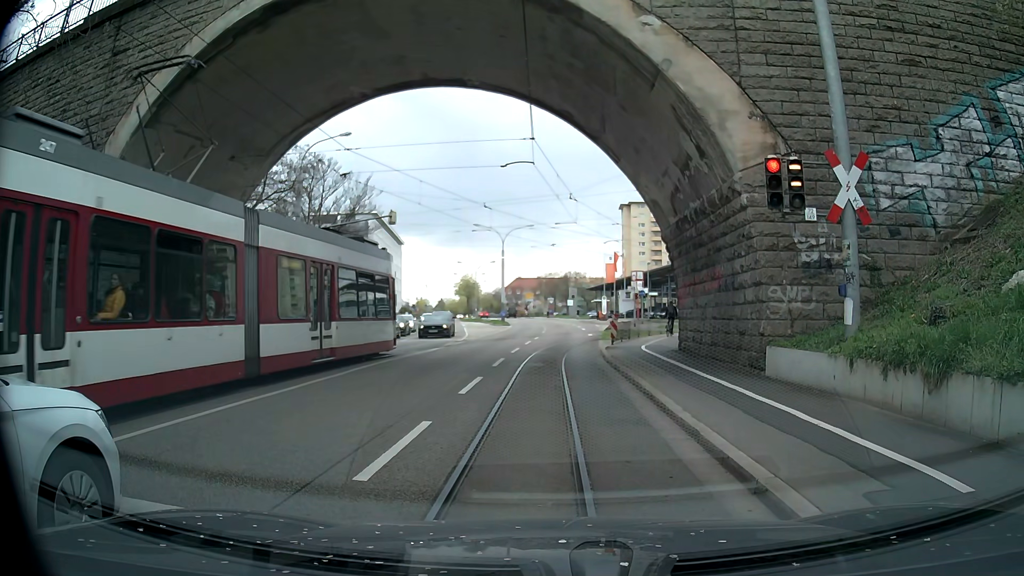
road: primary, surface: asphalt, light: Day
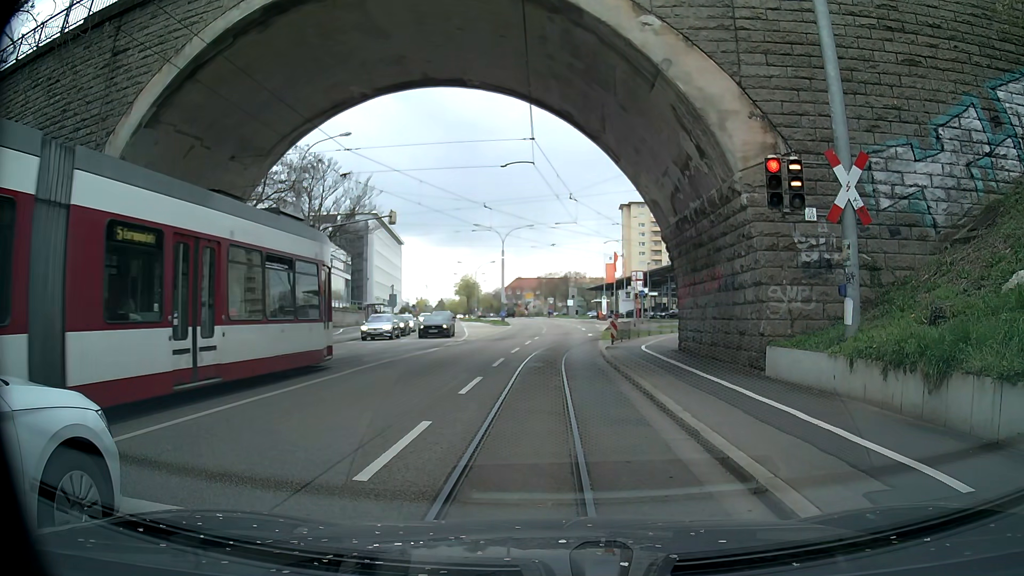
(0.0, 0.0) m; 0°
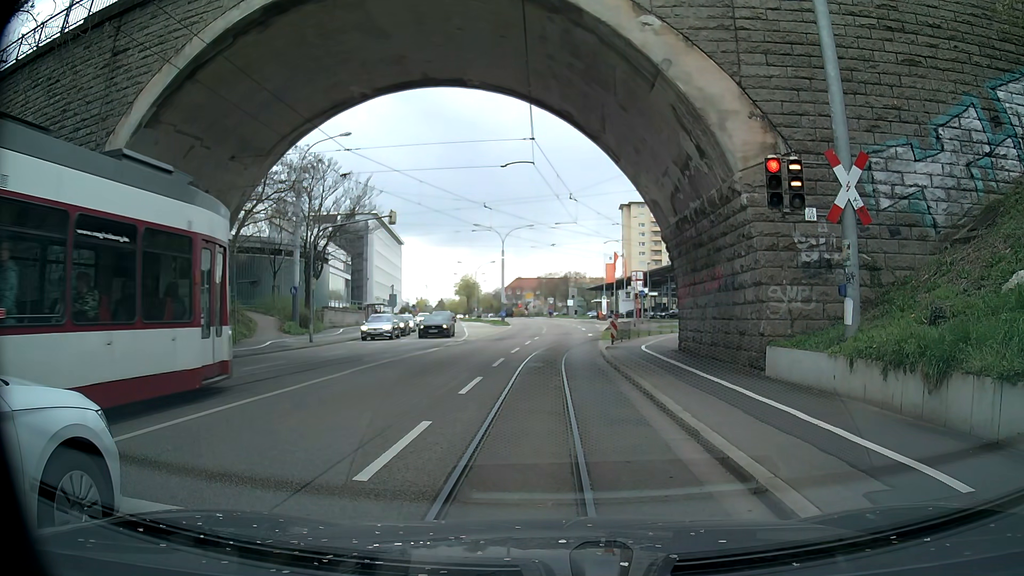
(0.0, 0.0) m; 0°
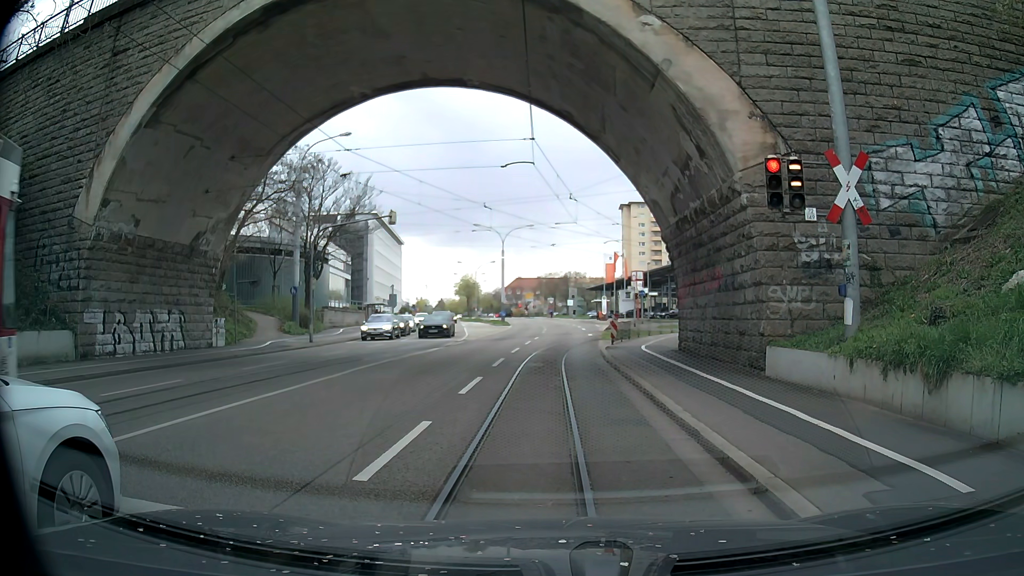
(0.0, 0.0) m; 0°
